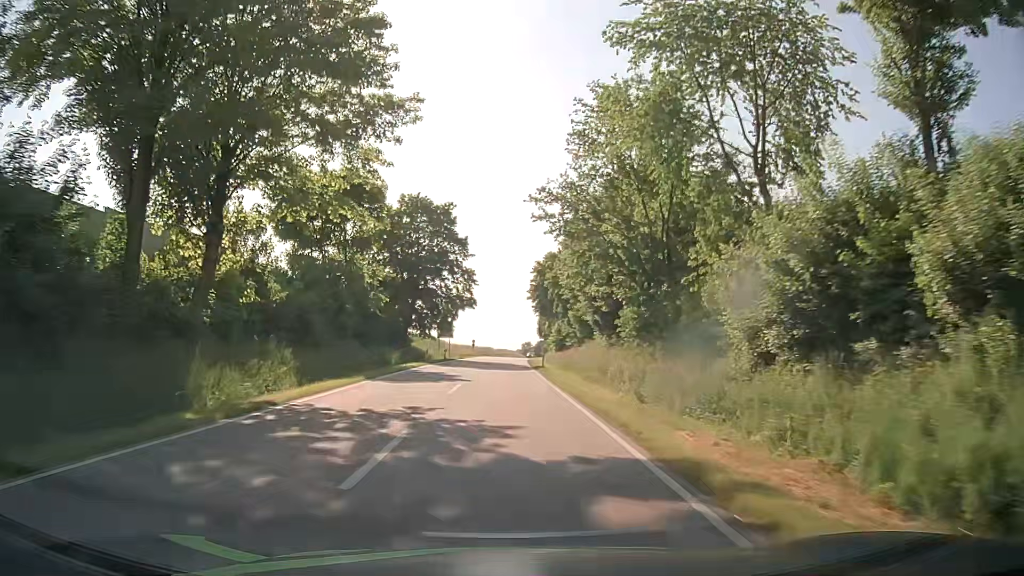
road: secondary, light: Day
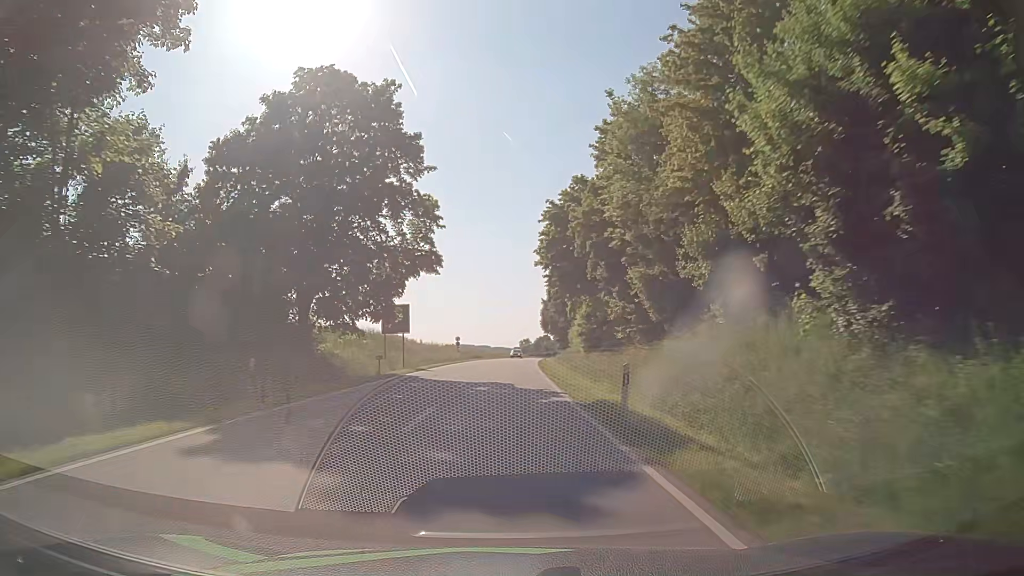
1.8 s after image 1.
(0.0, +31.9) m; 0°
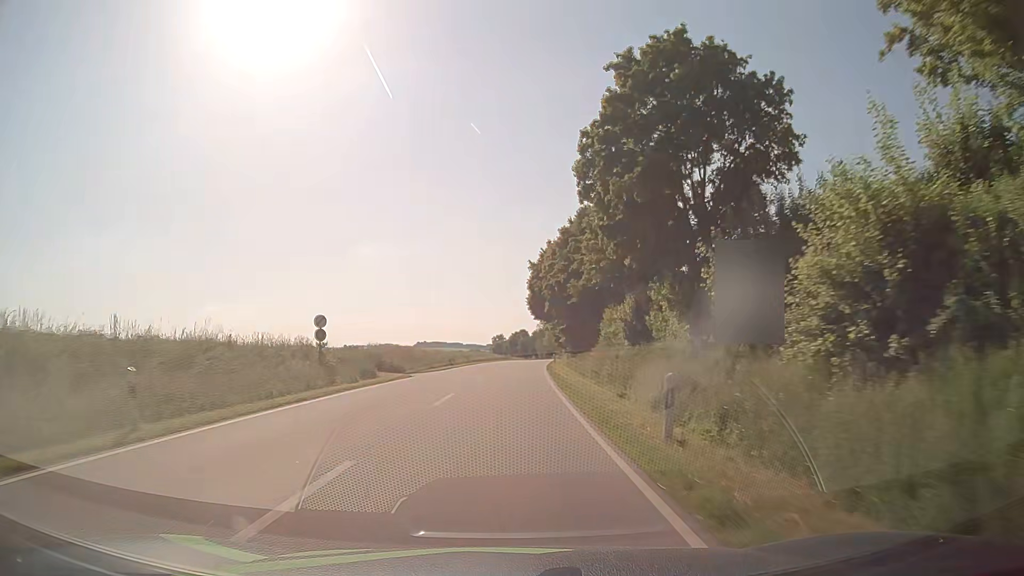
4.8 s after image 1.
(+1.4, +54.9) m; +3°
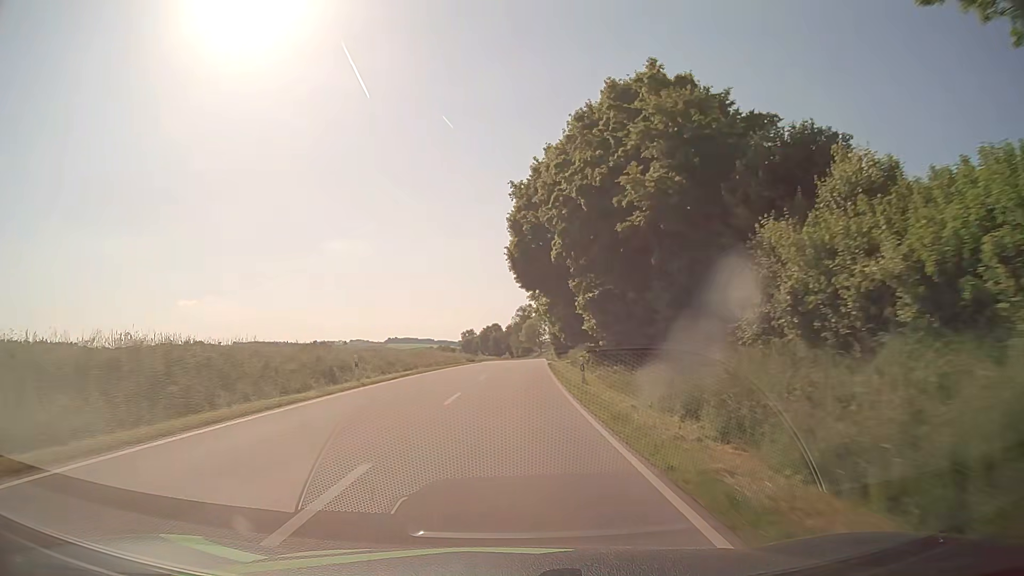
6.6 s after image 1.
(+0.6, +36.3) m; +2°
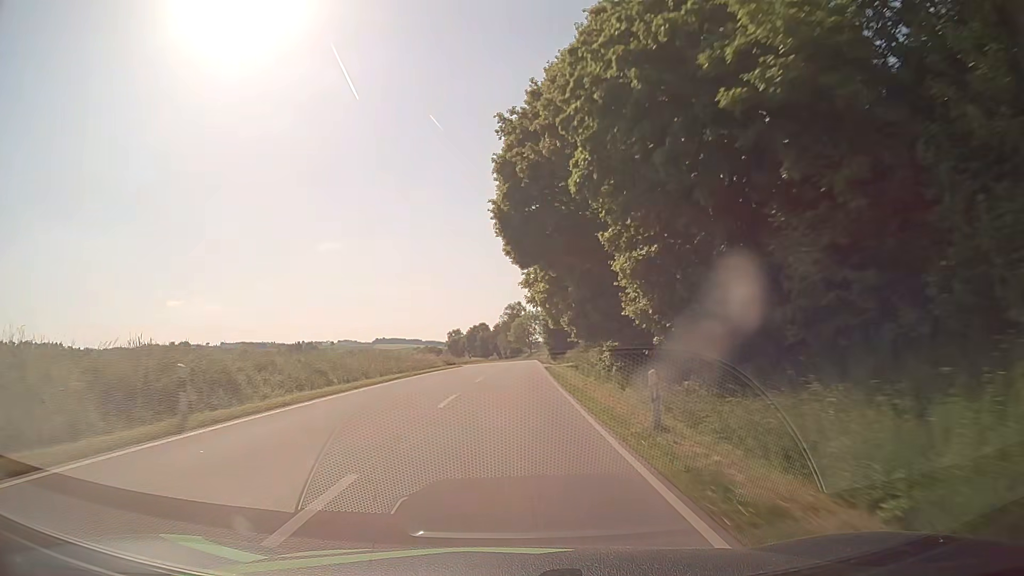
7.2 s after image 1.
(+0.1, +12.7) m; +1°
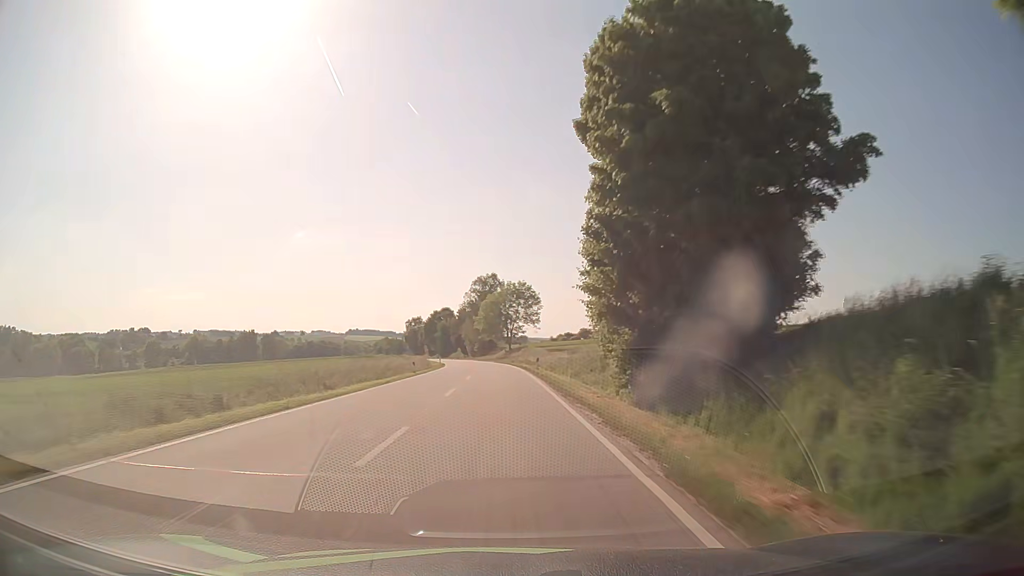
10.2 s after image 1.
(+2.0, +67.7) m; +2°
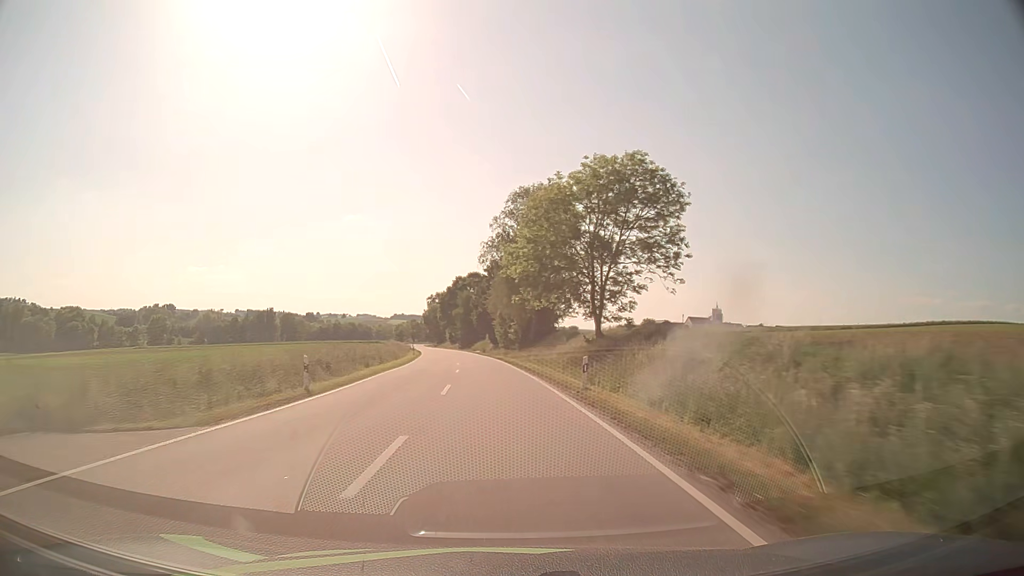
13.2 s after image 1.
(-1.7, +74.0) m; -4°
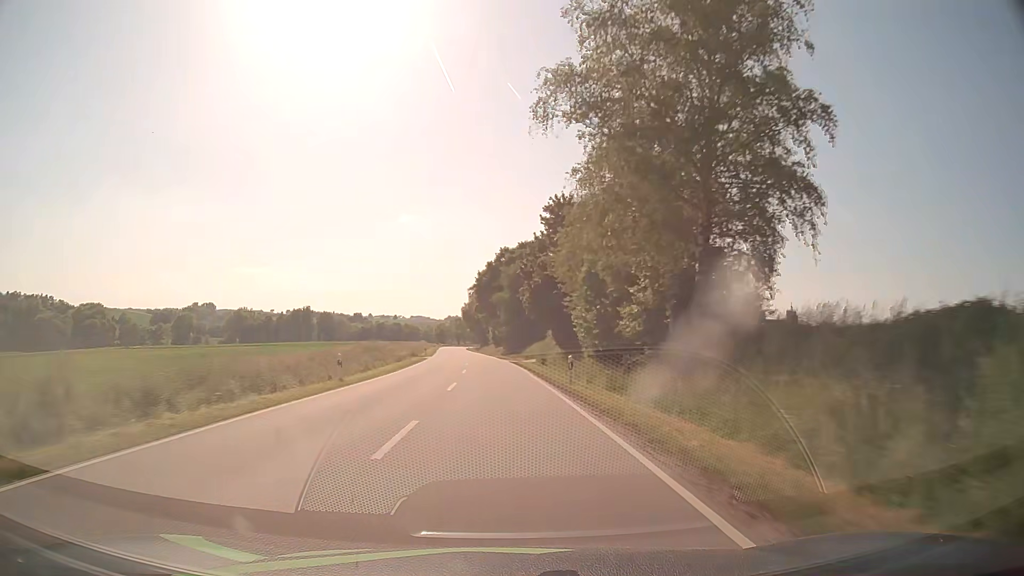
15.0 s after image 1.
(-1.8, +46.1) m; -5°
(0, +10) (0, +20) (-1, +30) (-1, +40) (-2, +50) (-3, +60) (-3, +70) (-4, +80) (-5, +90) (-6, +100) m
